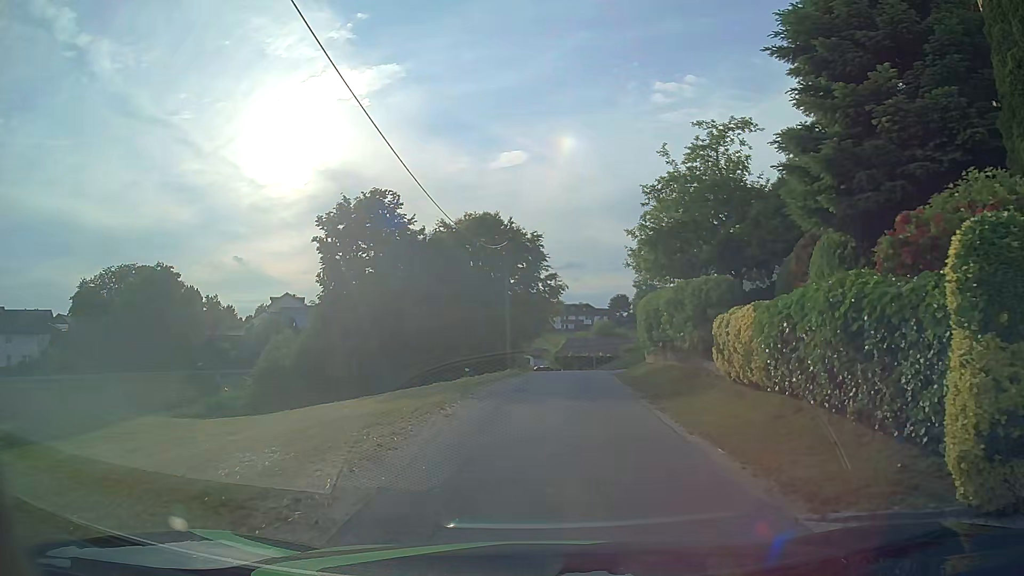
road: residential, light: Day
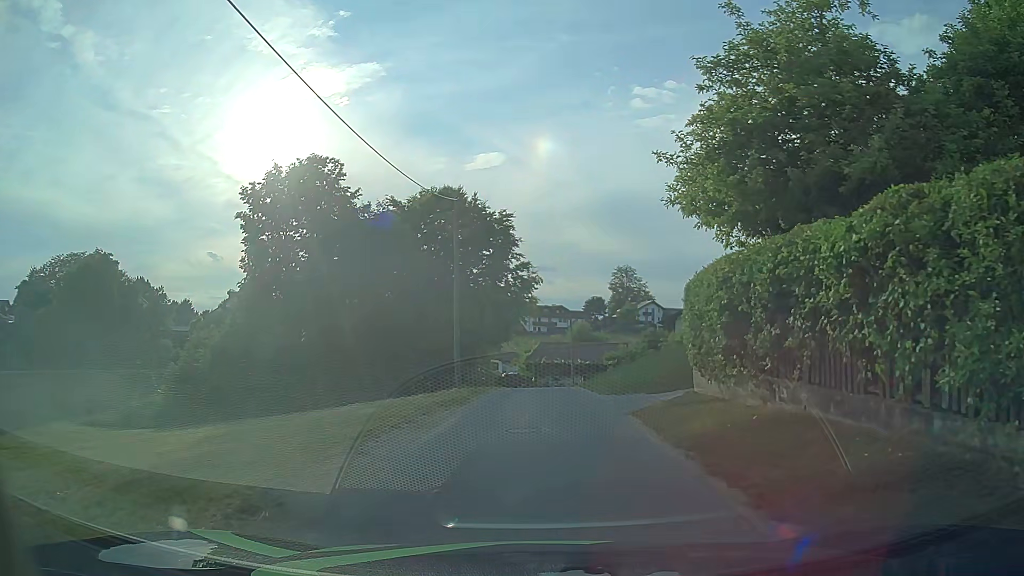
(+0.3, +10.8) m; +1°
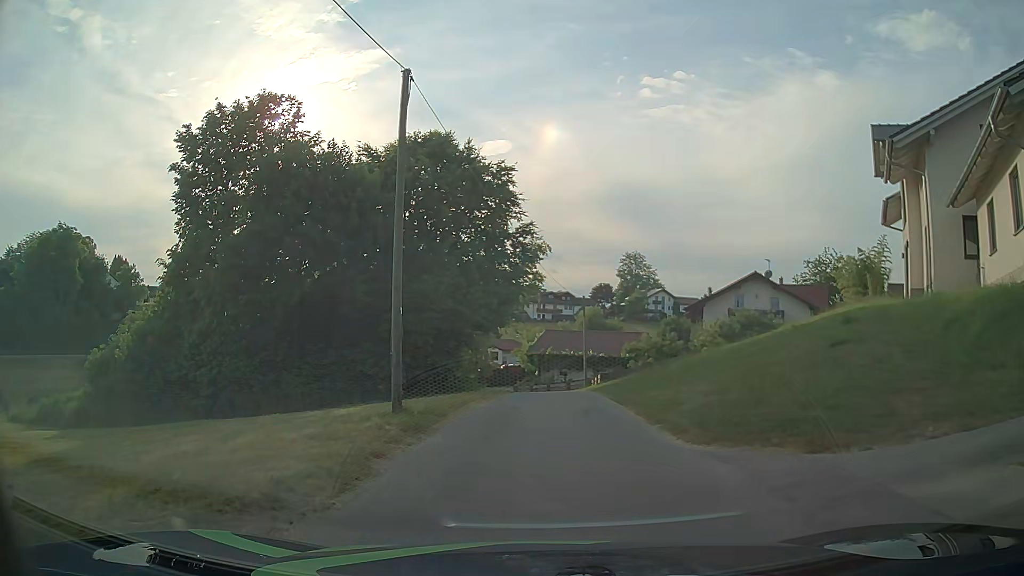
(+0.3, +10.5) m; +2°
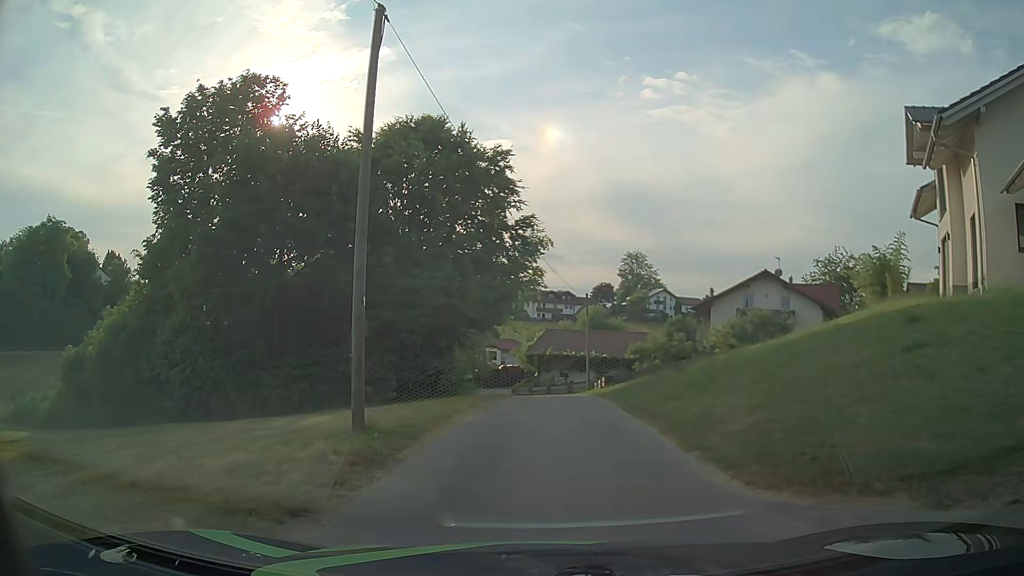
(0.0, +2.7) m; -1°
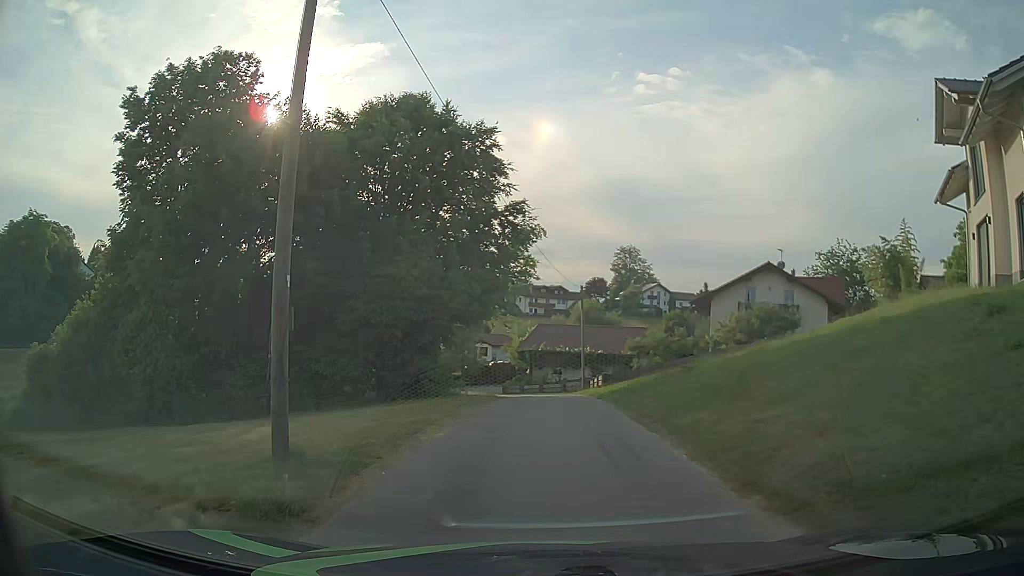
(0.0, +2.7) m; +2°
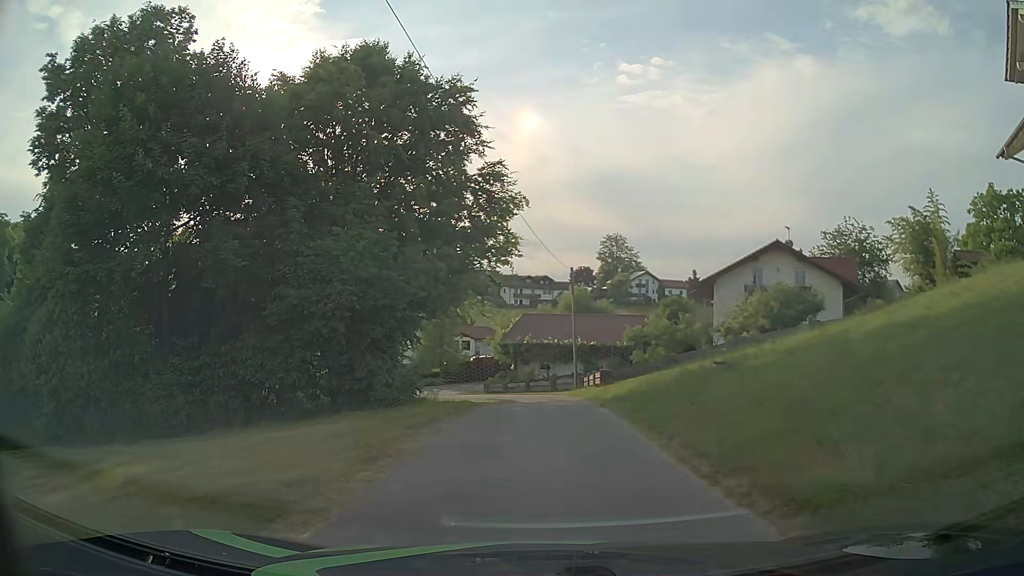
(0.0, +5.7) m; +1°
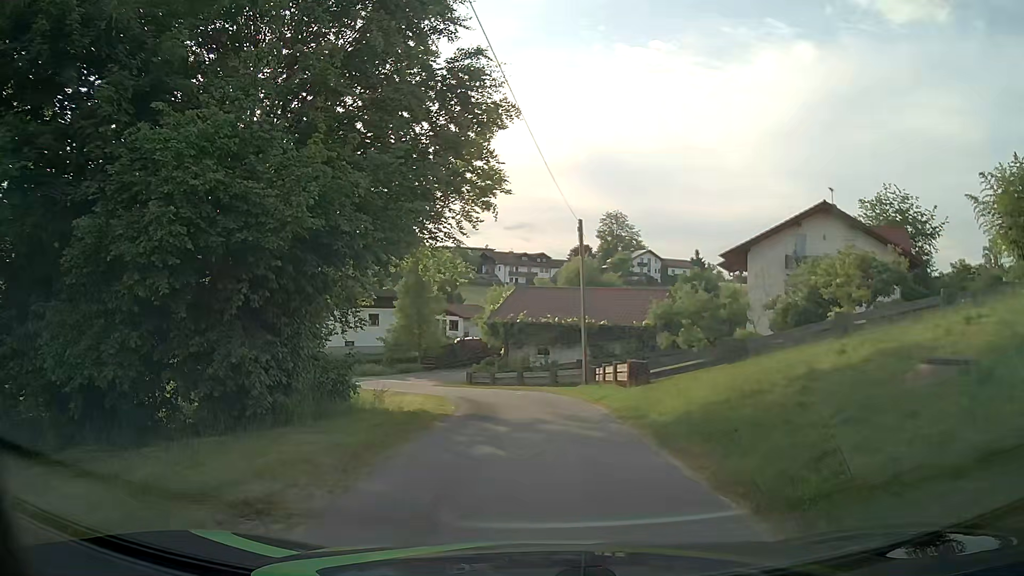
(0.0, +9.3) m; 0°
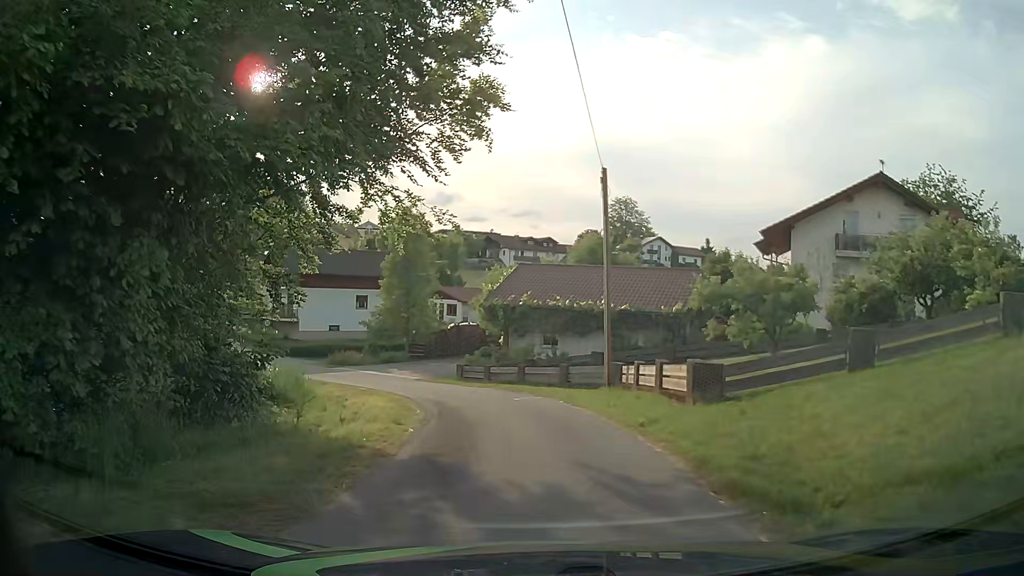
(0.0, +6.6) m; 0°
(0, +10) (-2, +20) (-6, +29) (-12, +37) (-19, +44) (-27, +50) (-34, +57) (-42, +63) (-49, +70) (-57, +77) m
